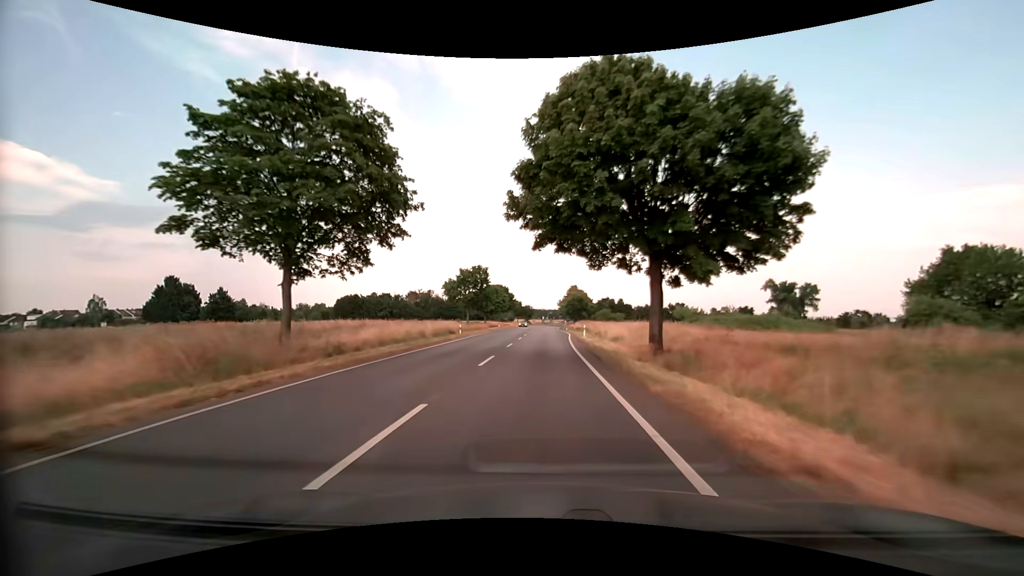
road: secondary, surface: asphalt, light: Day
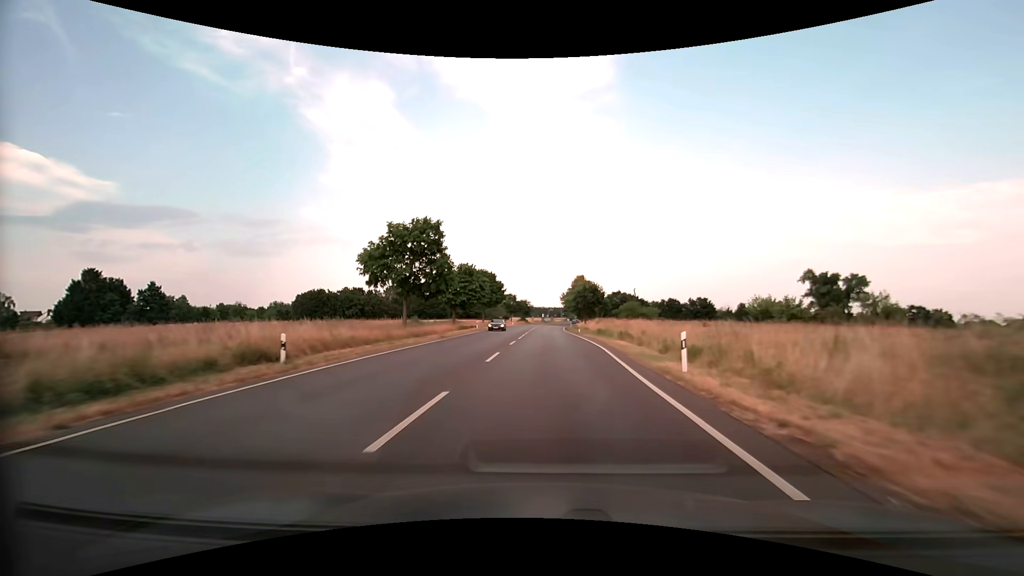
(0.0, +32.3) m; 0°
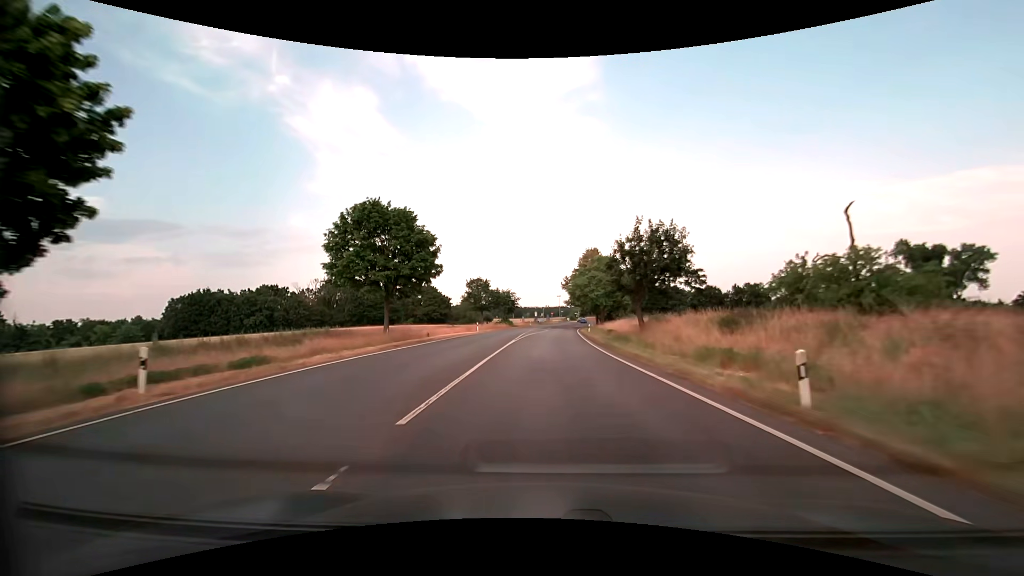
(+0.1, +53.5) m; +1°
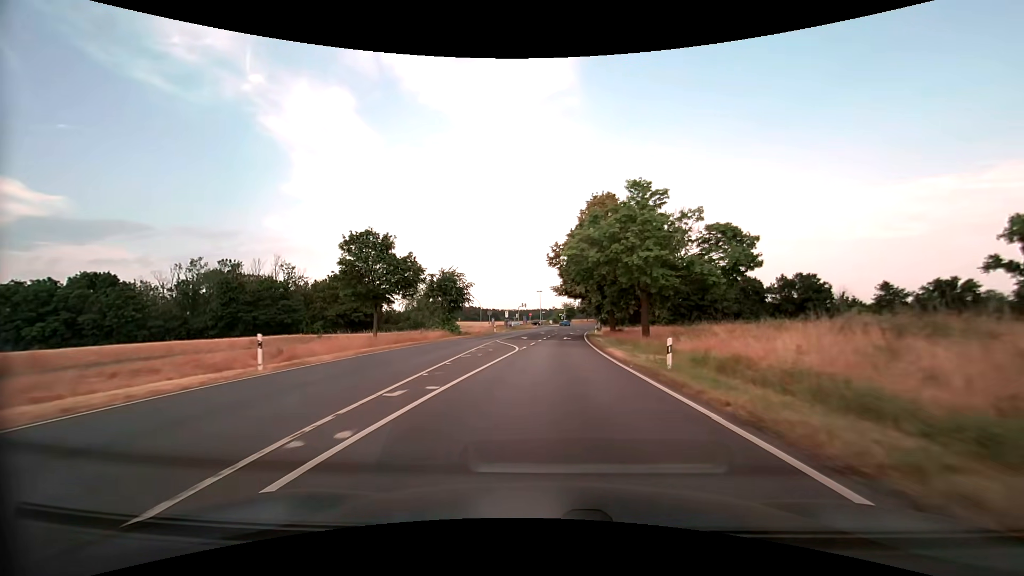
(+0.7, +42.7) m; +3°
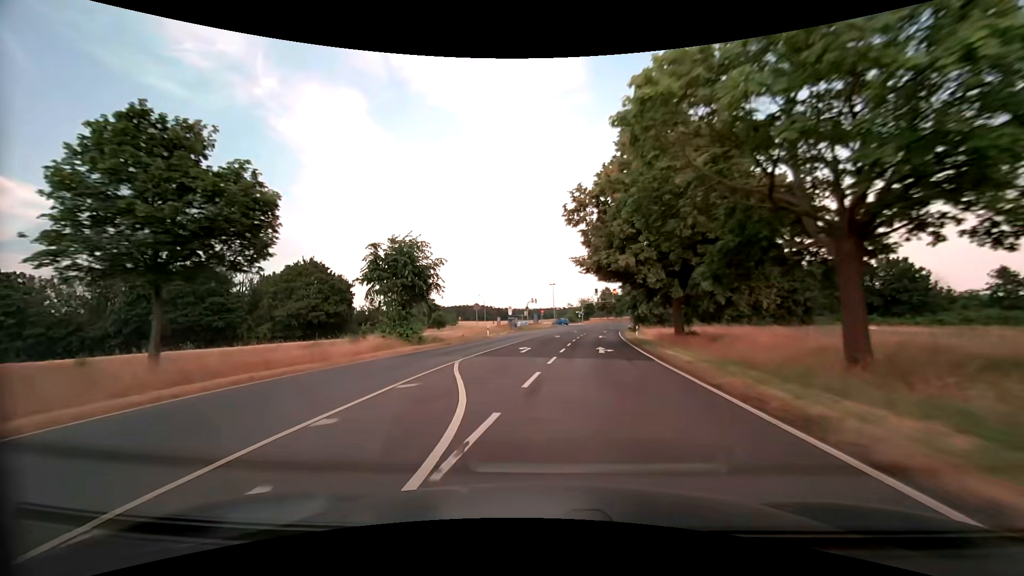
(-0.1, +21.0) m; -1°
